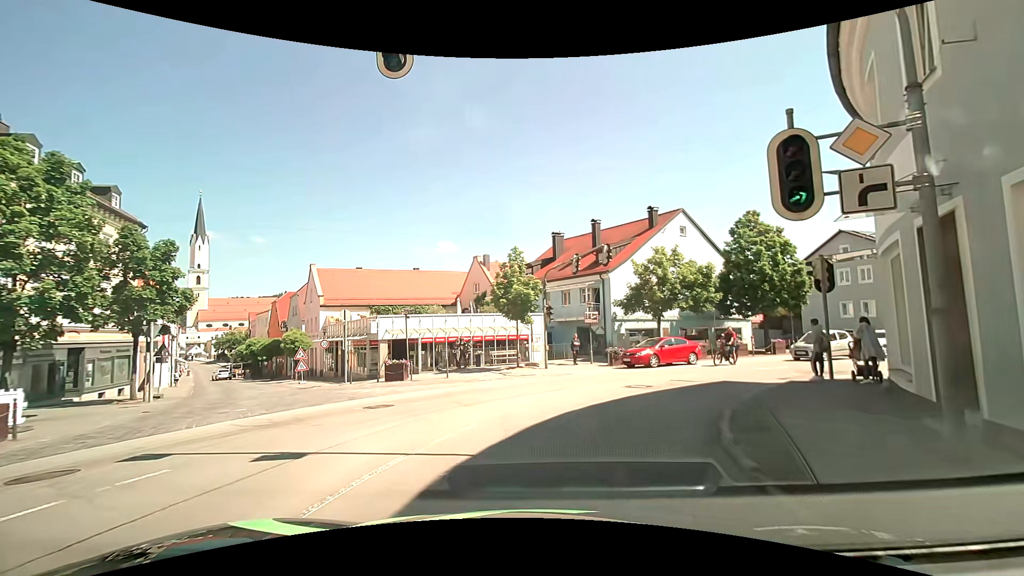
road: tertiary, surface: asphalt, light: Day
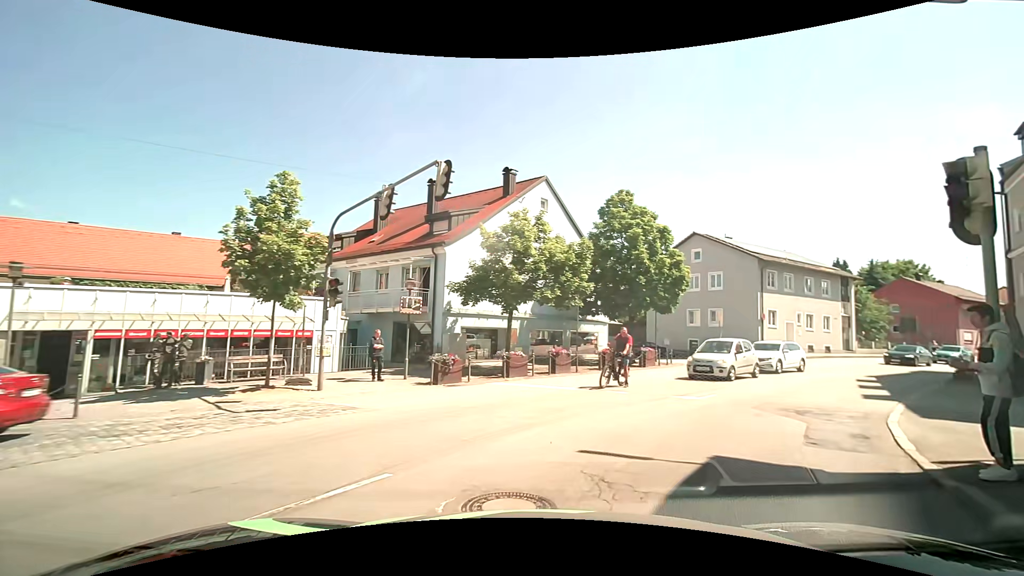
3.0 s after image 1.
(+1.1, +11.1) m; +16°
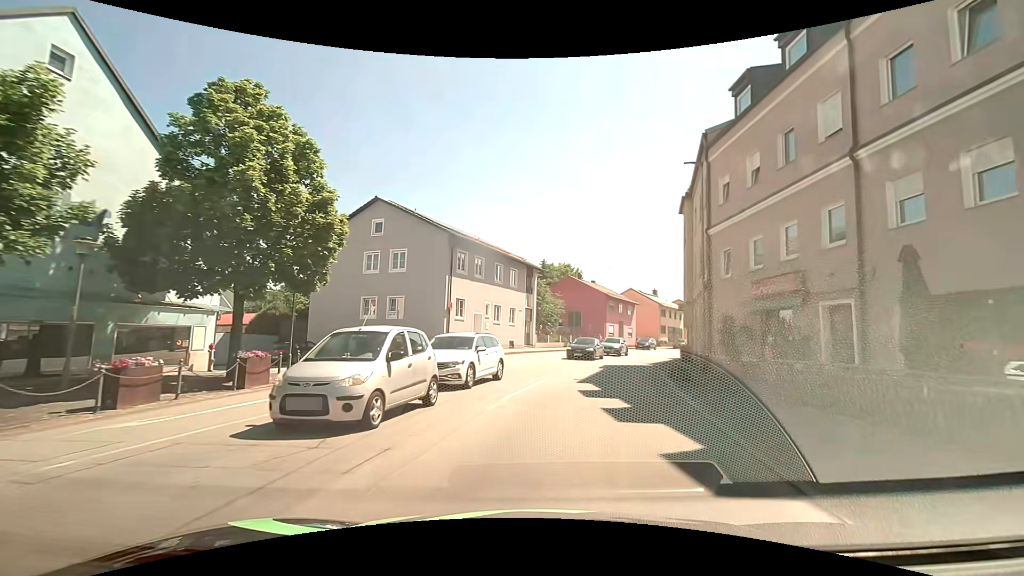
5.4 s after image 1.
(+4.4, +11.3) m; +37°
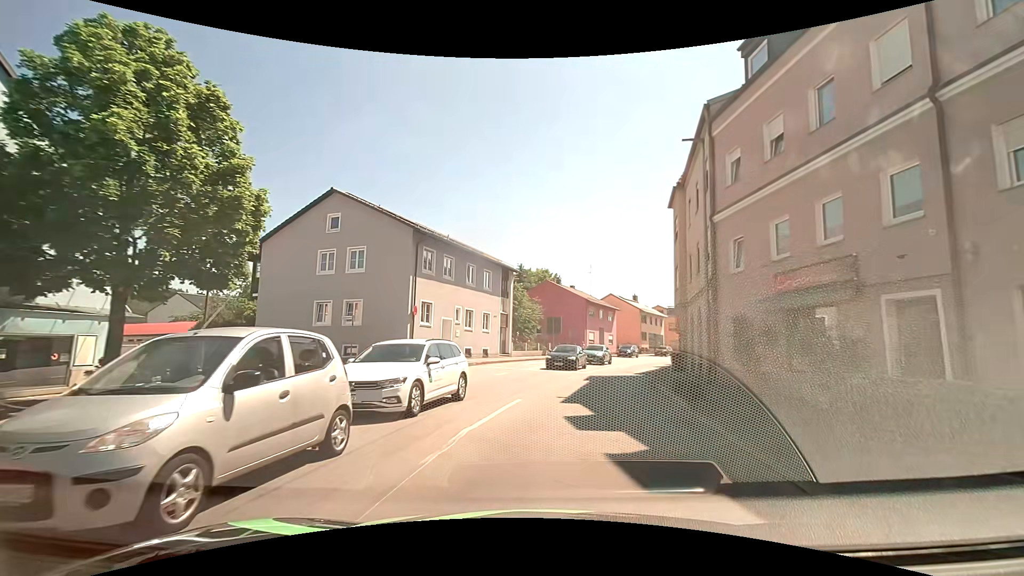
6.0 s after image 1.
(0.0, +3.6) m; +2°
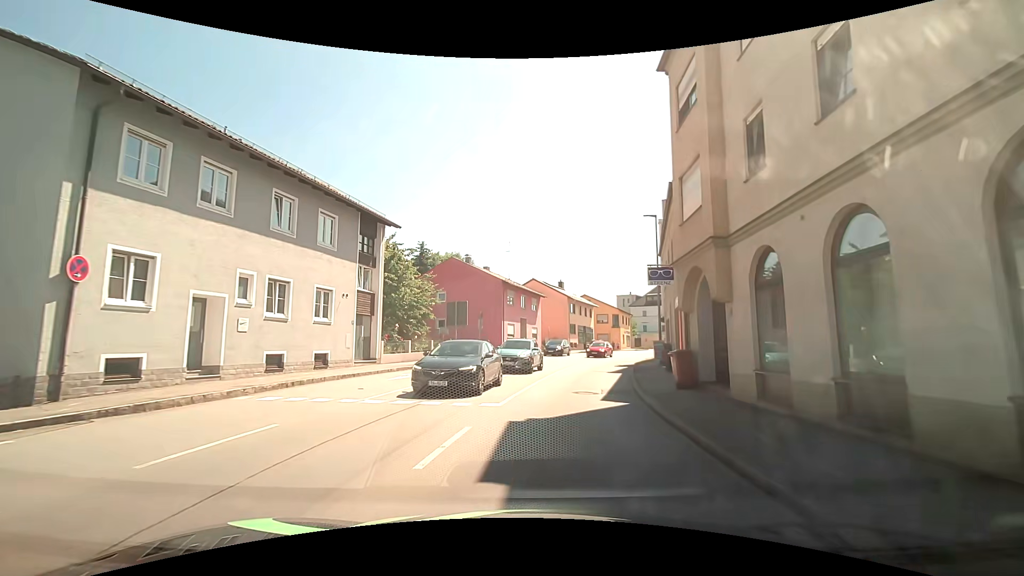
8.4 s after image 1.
(+1.6, +16.0) m; +9°
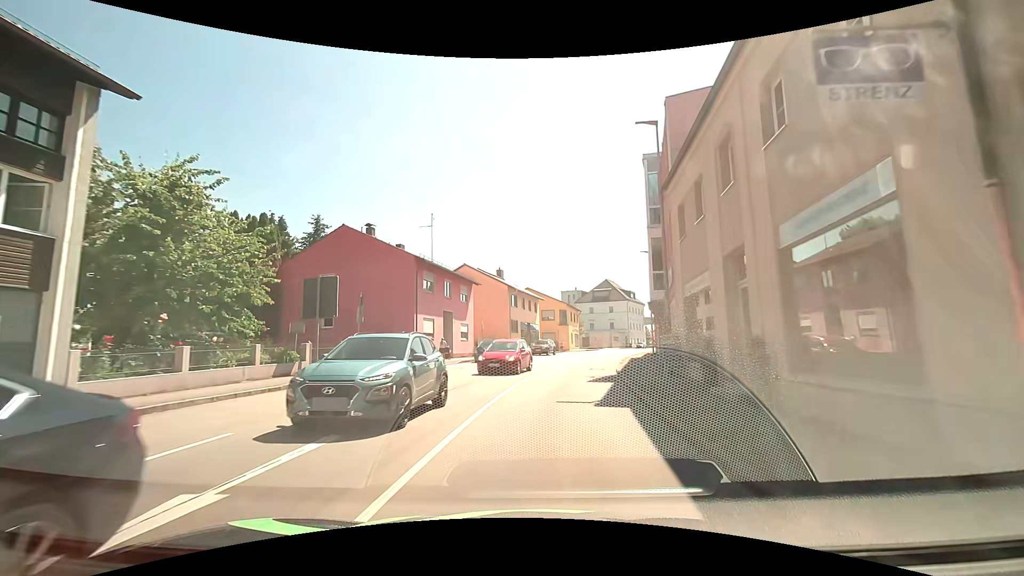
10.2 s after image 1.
(+0.9, +13.9) m; +7°
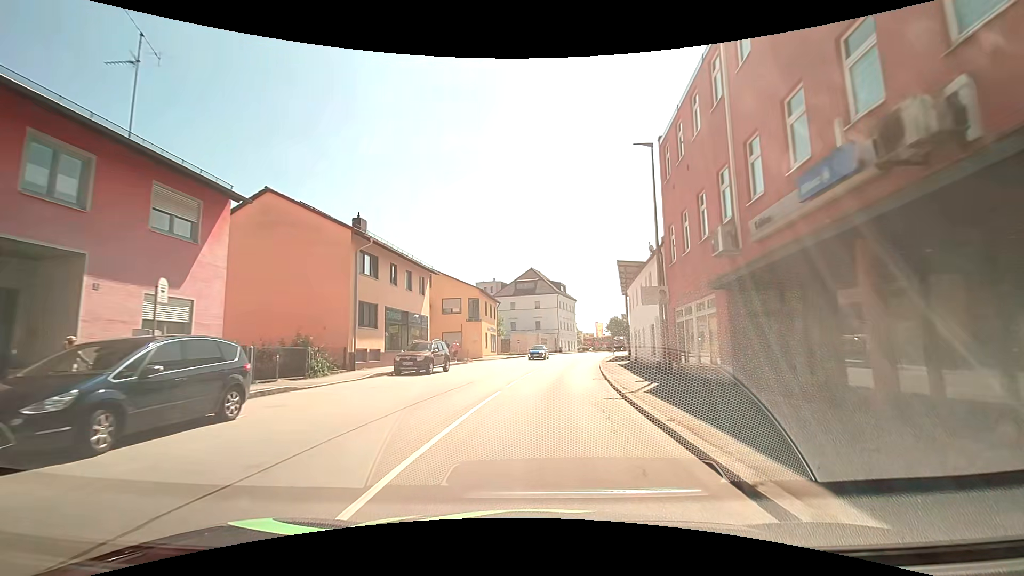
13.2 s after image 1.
(+2.3, +26.7) m; +9°
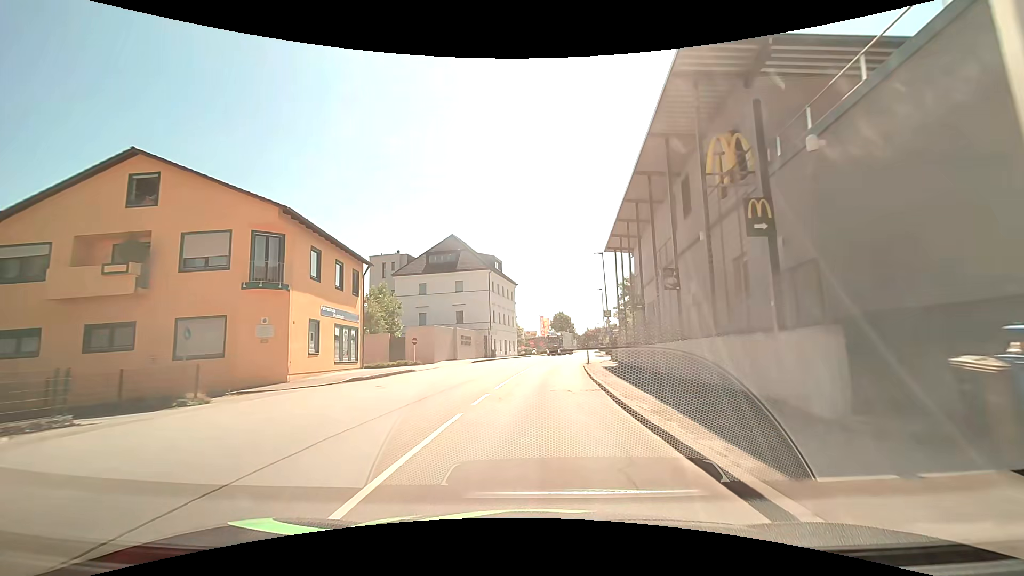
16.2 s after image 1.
(+2.6, +32.3) m; +8°
(0, +10) (+1, +20) (+1, +30) (+2, +40) (+3, +50) (+5, +60) (+6, +70) (+8, +79) (+9, +89) (+11, +99) m
